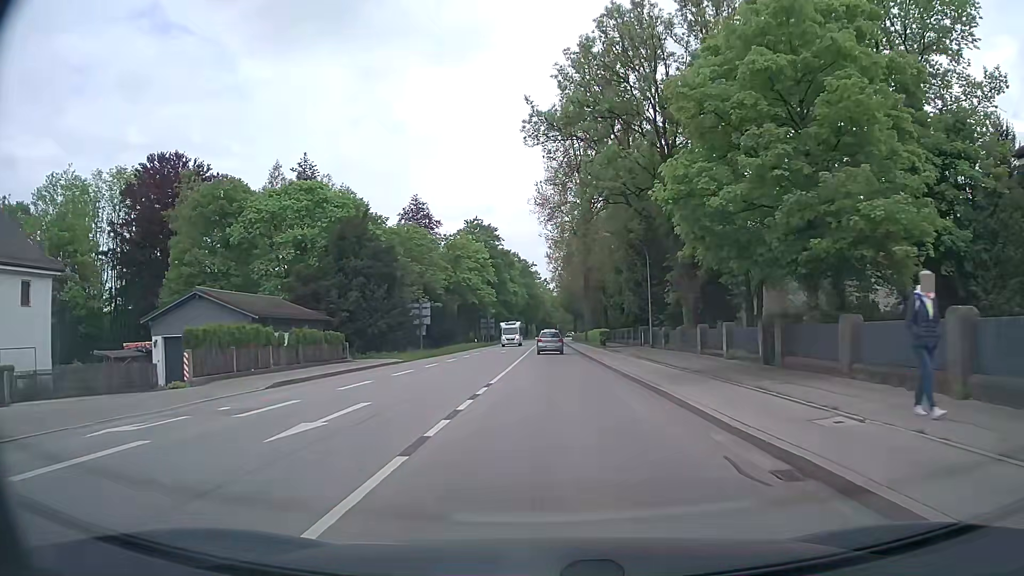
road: secondary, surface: asphalt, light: Day
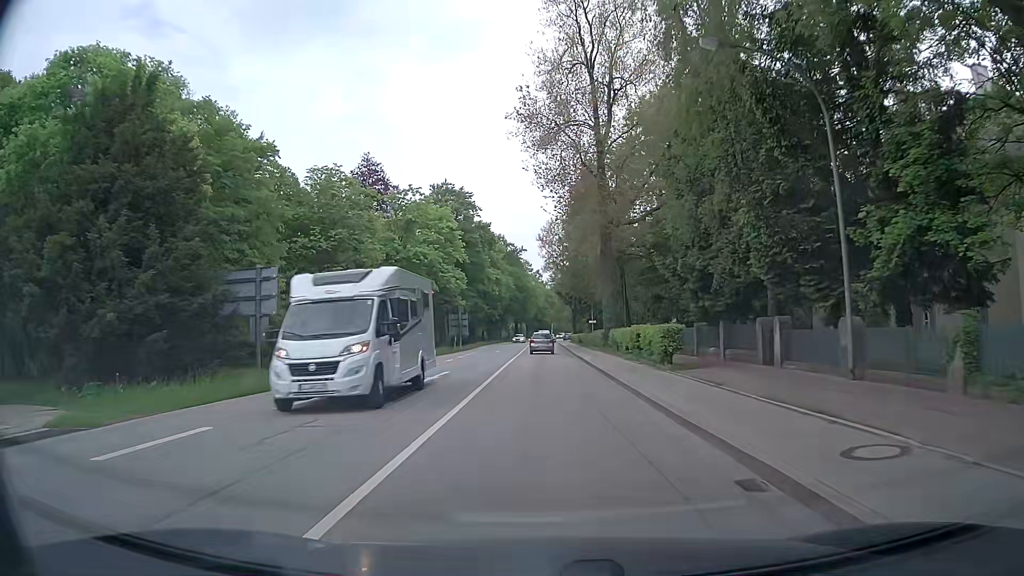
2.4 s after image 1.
(+0.3, +28.5) m; 0°
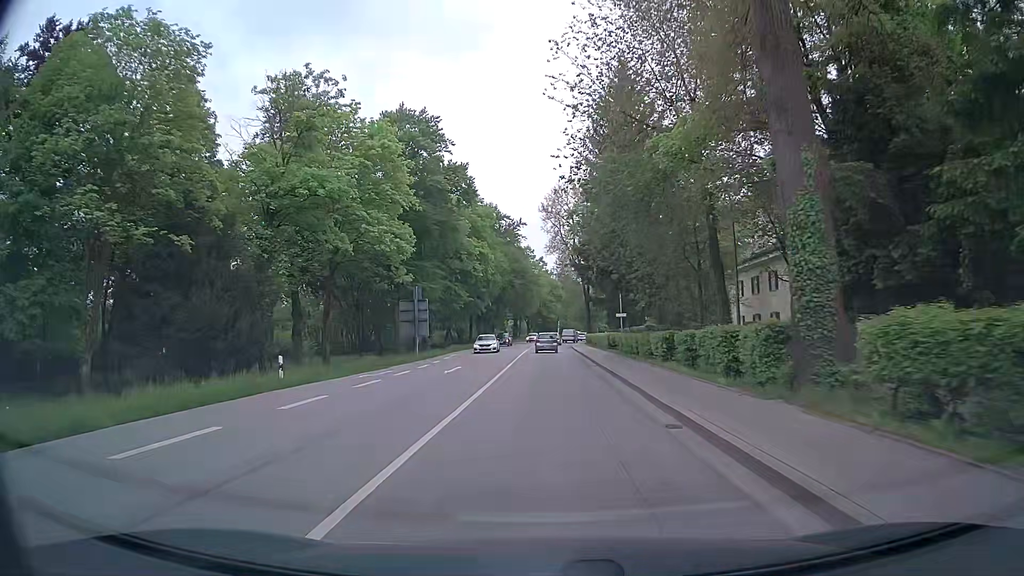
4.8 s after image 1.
(0.0, +29.9) m; -1°
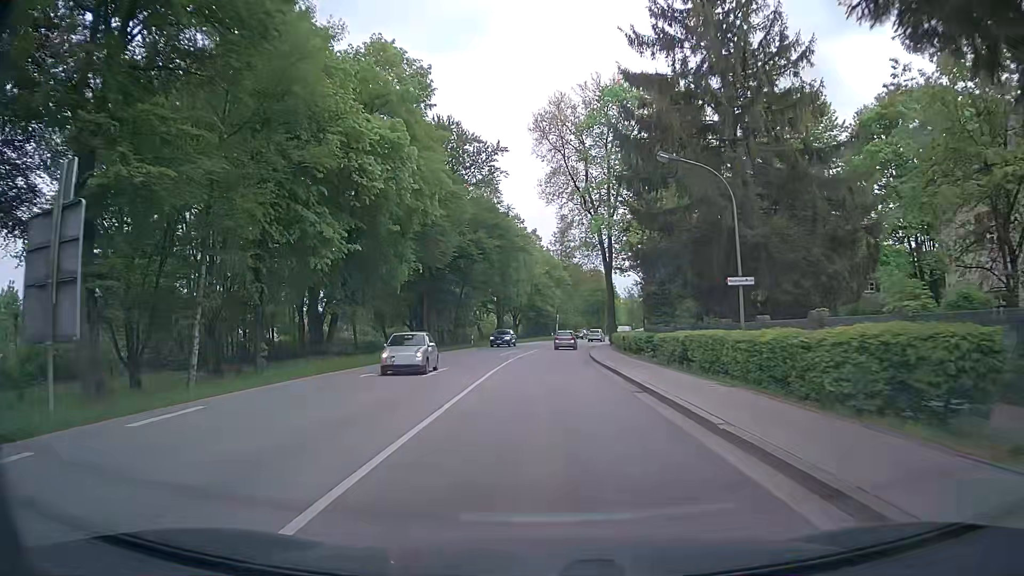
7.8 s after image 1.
(+0.4, +39.3) m; +2°
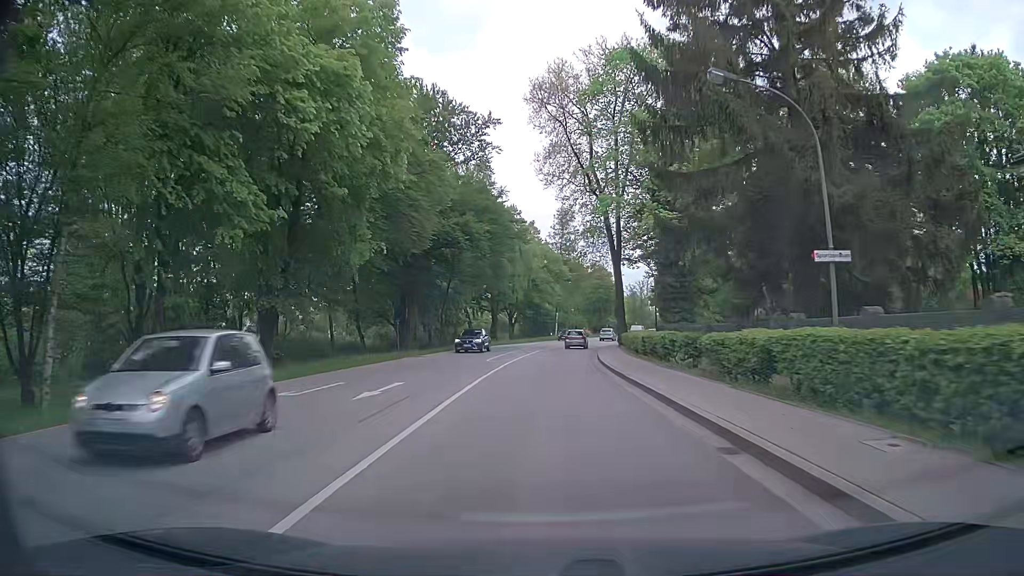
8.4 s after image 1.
(-0.1, +7.9) m; -1°
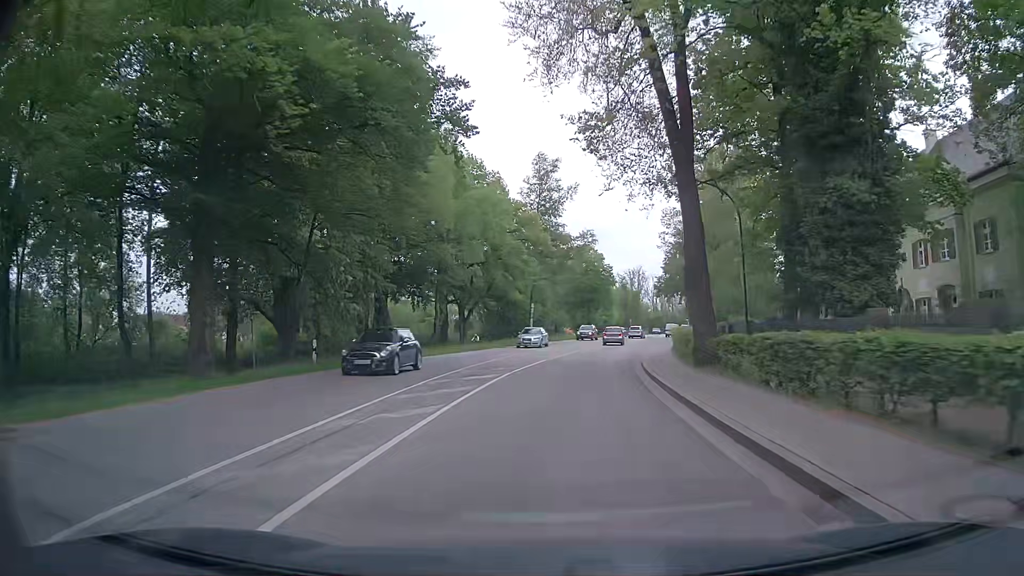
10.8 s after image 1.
(+0.5, +30.1) m; +3°
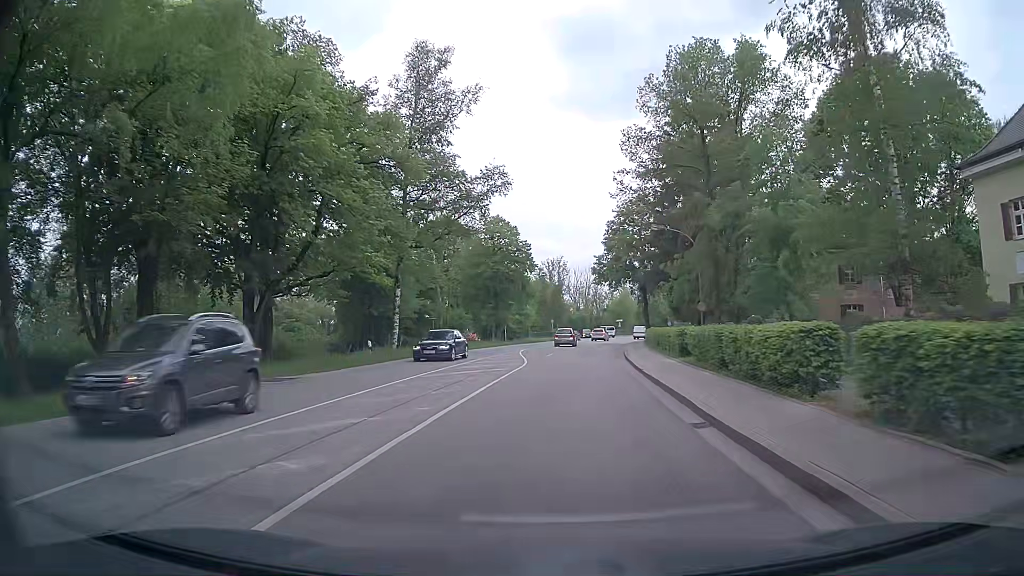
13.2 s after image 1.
(+1.7, +28.5) m; +7°
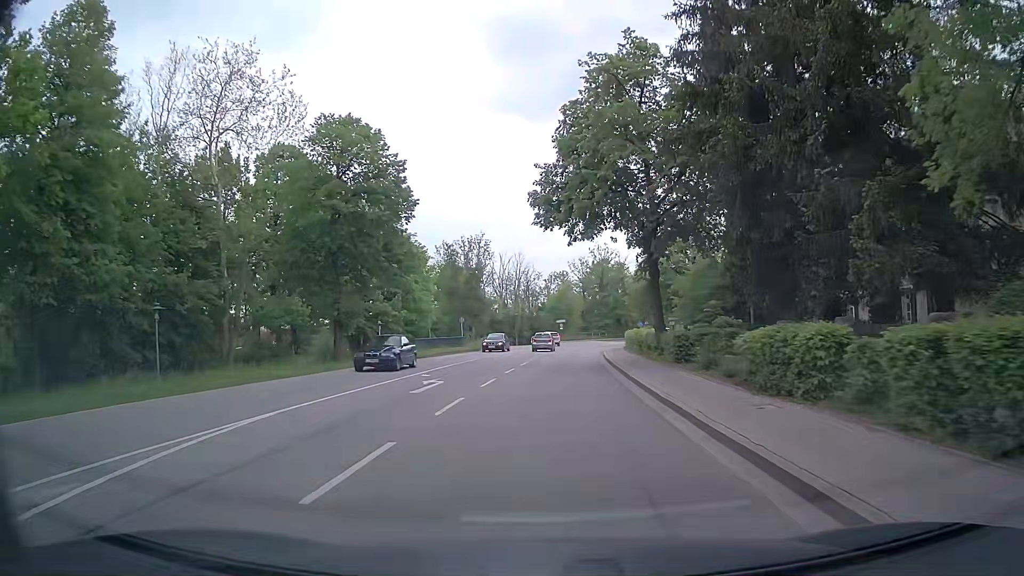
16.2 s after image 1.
(+1.9, +35.5) m; +6°
(0, +10) (0, +20) (+1, +30) (+2, +40) (+3, +50) (+4, +60) (+6, +70) (+8, +79) (+11, +89) (+15, +98) m
